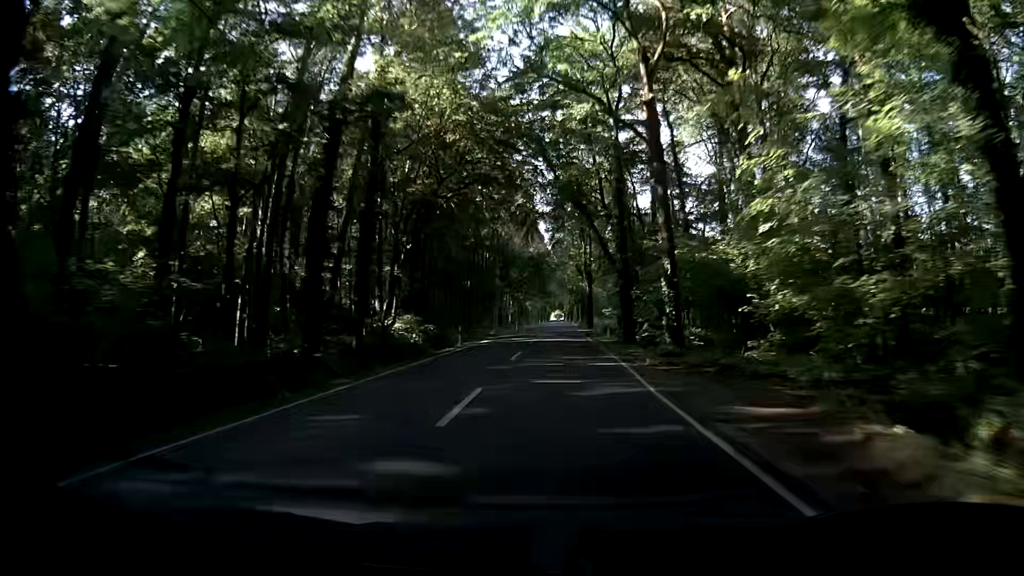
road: secondary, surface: asphalt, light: Day
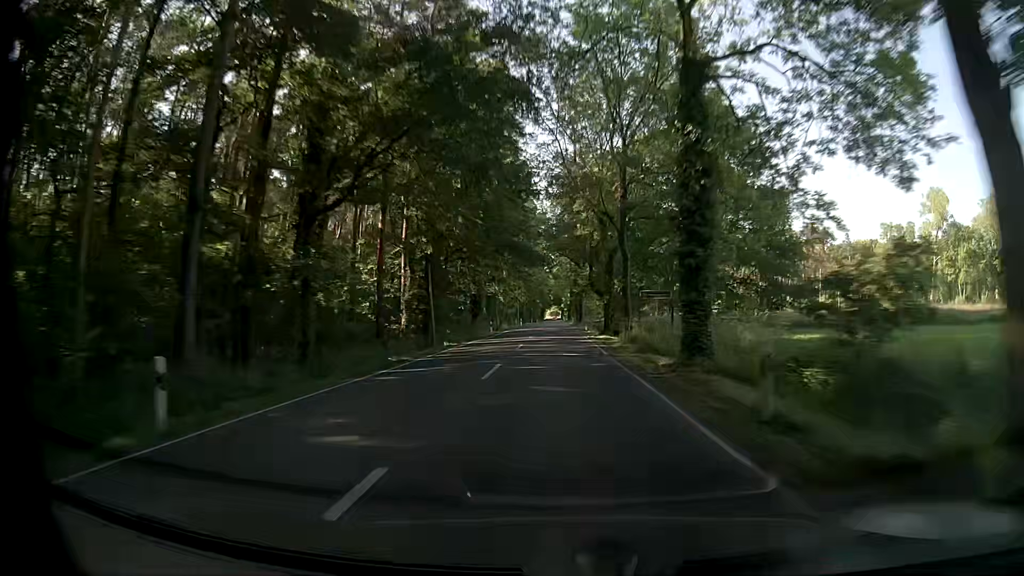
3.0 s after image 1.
(+1.1, +79.1) m; +1°
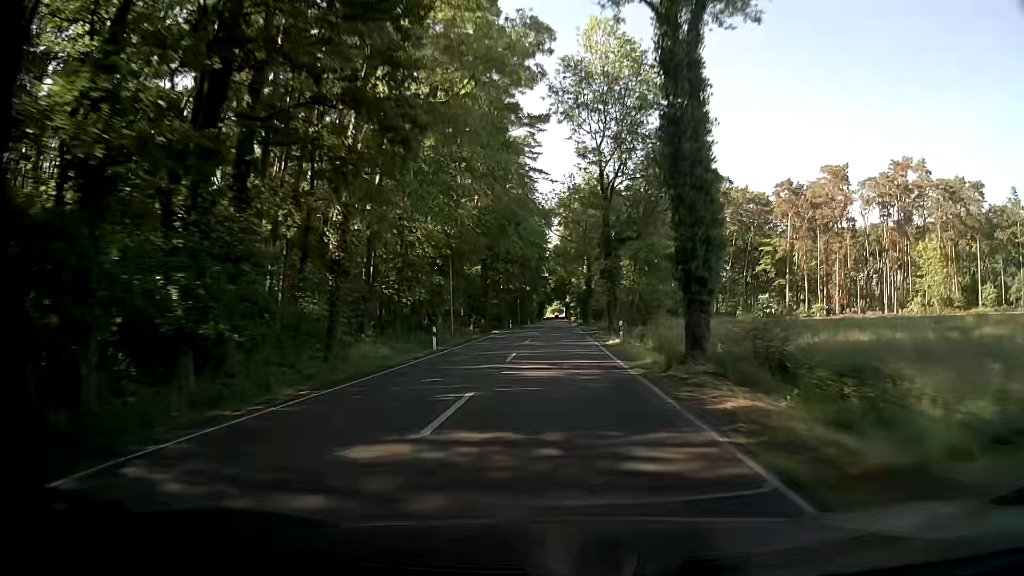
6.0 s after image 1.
(-0.5, +79.3) m; 0°
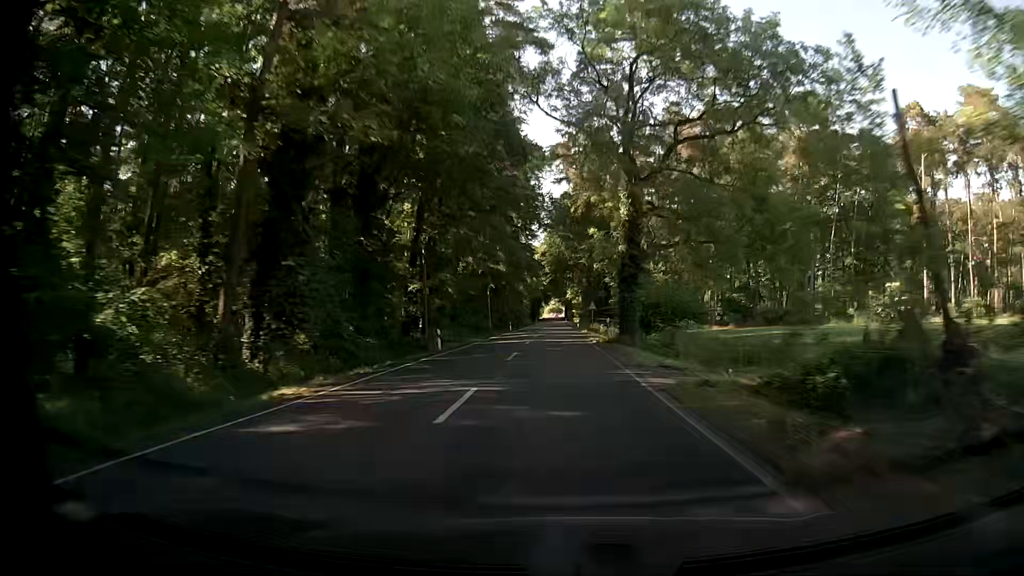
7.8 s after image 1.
(-0.2, +47.6) m; 0°
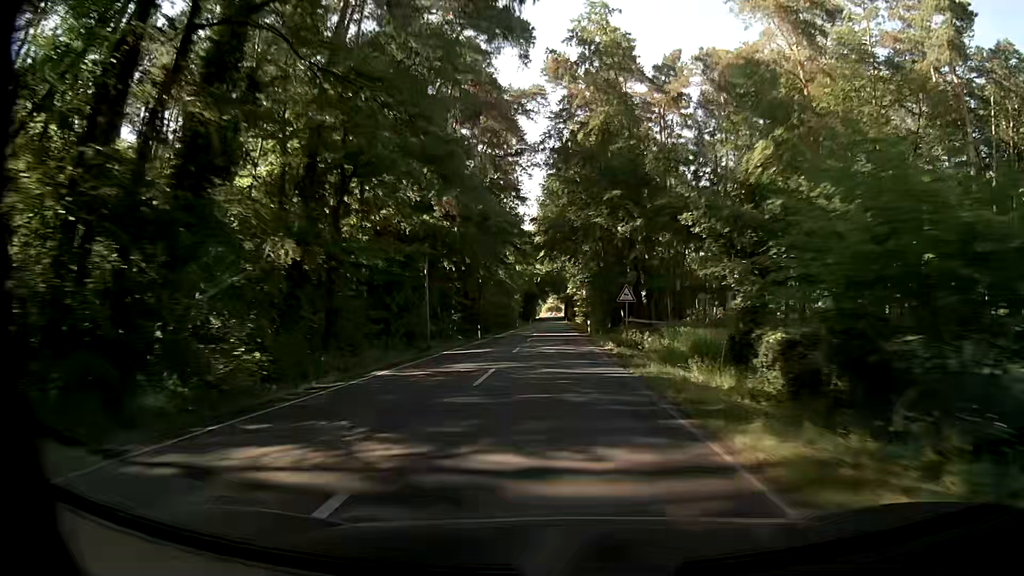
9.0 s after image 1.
(0.0, +31.7) m; 0°
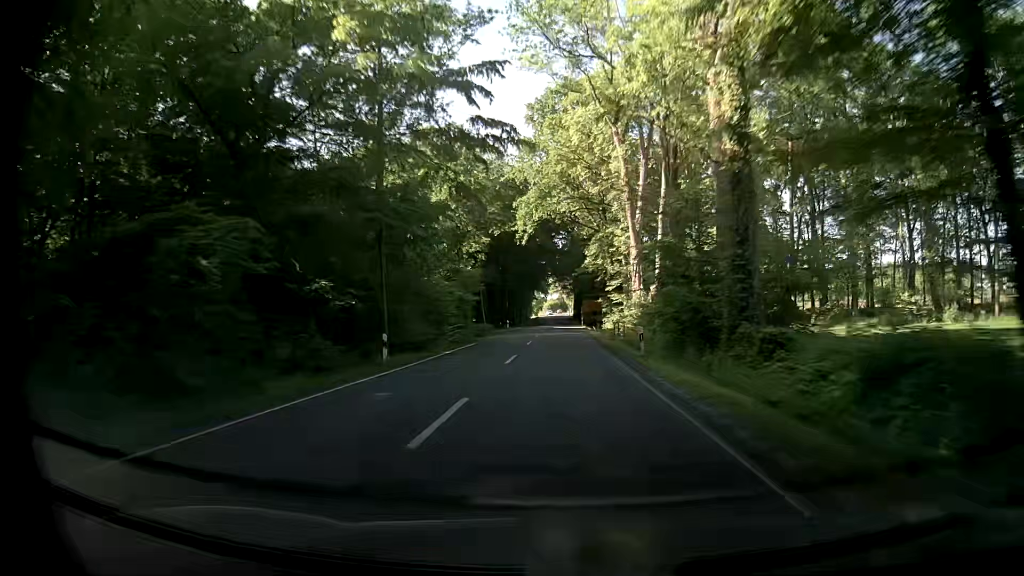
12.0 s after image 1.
(-1.1, +79.3) m; -1°
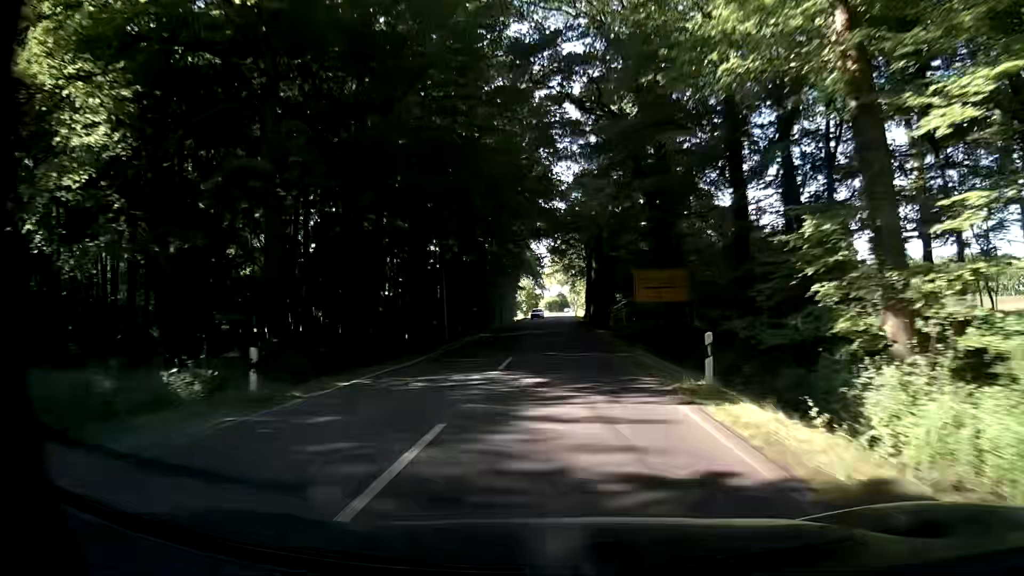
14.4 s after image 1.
(-0.1, +63.3) m; 0°
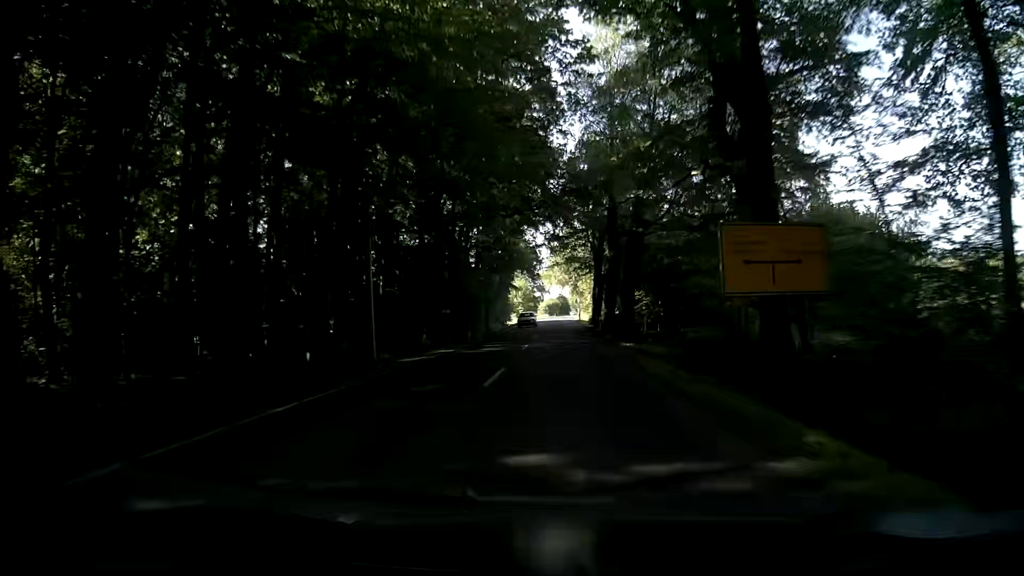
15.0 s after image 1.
(-0.2, +15.8) m; -1°
(0, +10) (0, +20) (0, +30) (+1, +40) (+1, +50) (+1, +60) (+1, +70) (+1, +80) (+1, +90) (+2, +100) m
